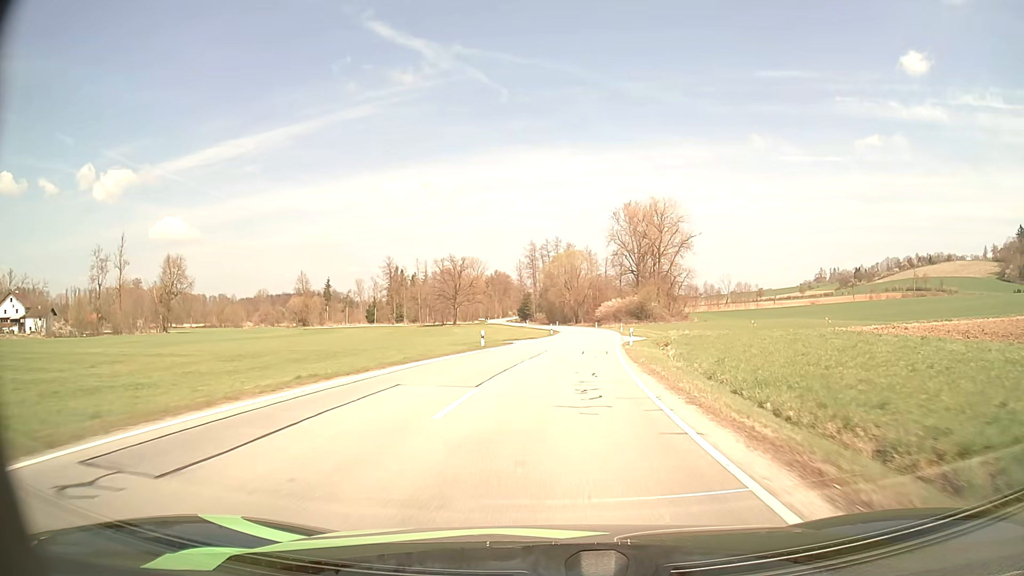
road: secondary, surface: asphalt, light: Day
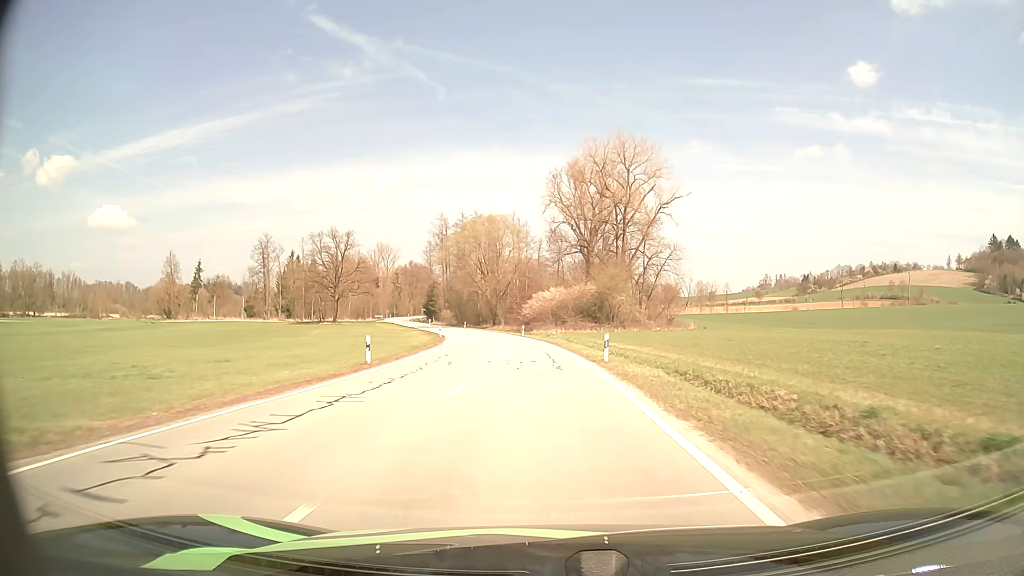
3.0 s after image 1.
(+4.1, +54.6) m; +6°
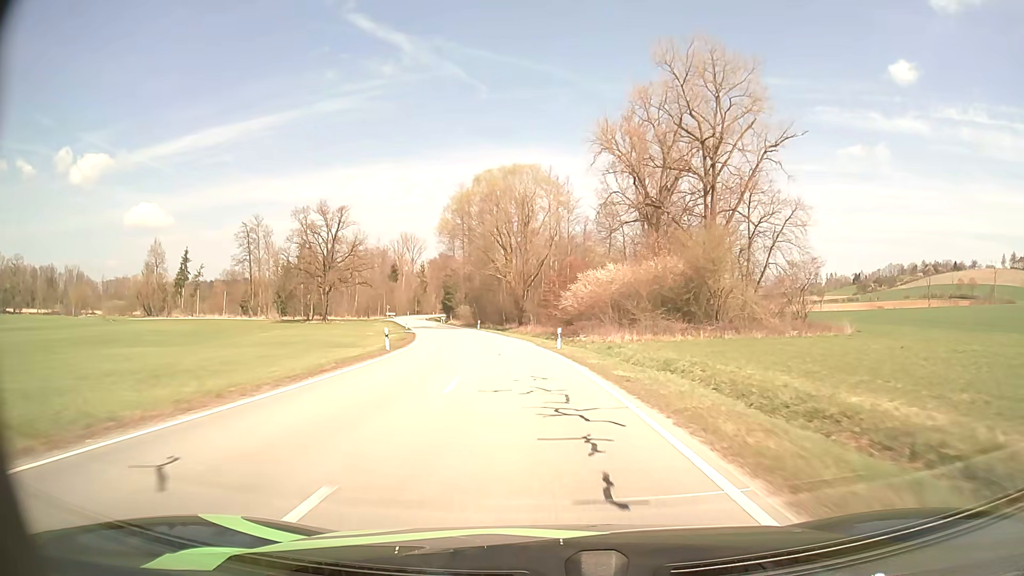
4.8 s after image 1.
(-0.7, +34.1) m; -3°
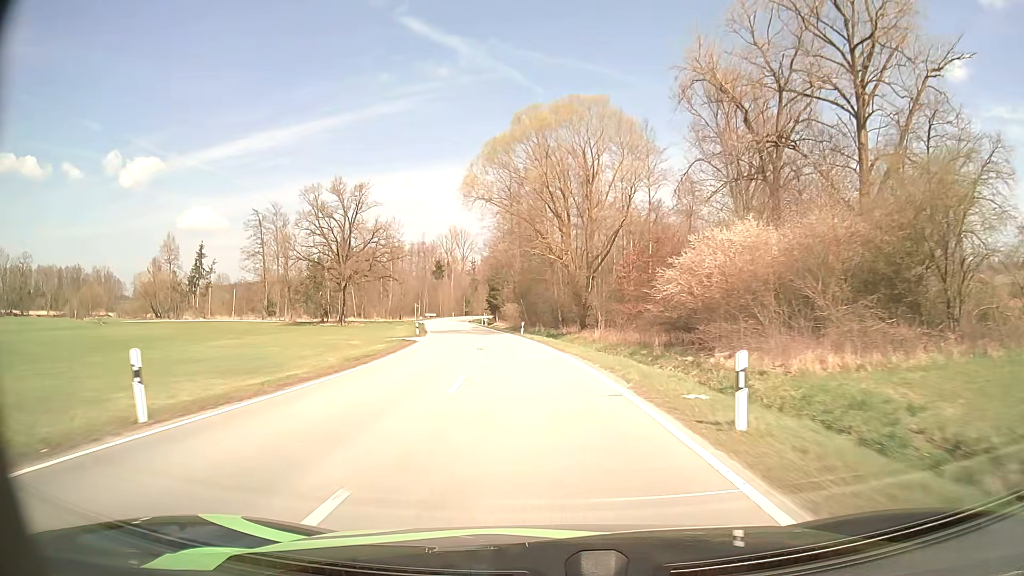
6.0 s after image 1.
(-1.0, +23.3) m; -5°
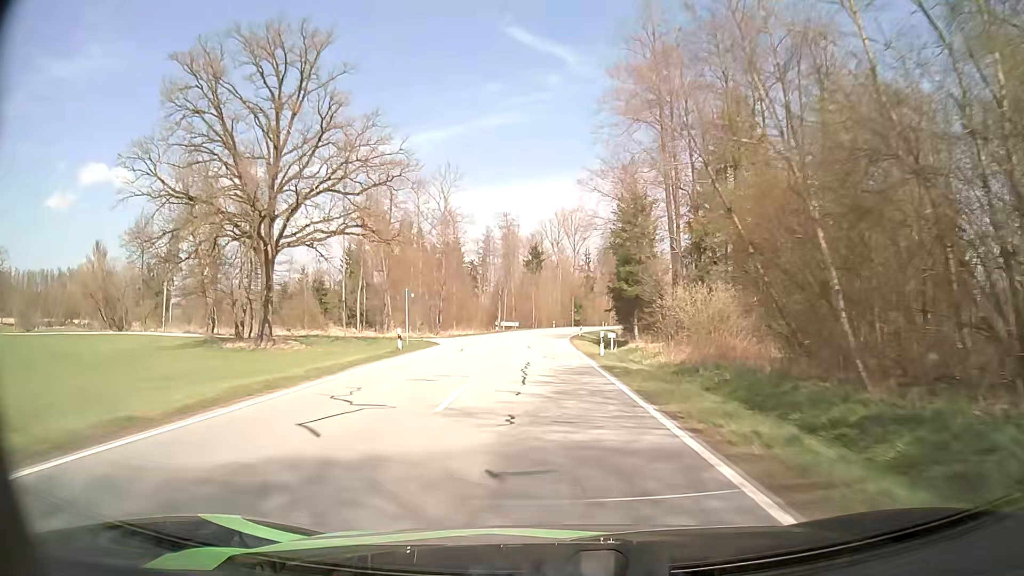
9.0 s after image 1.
(-5.9, +60.6) m; -10°
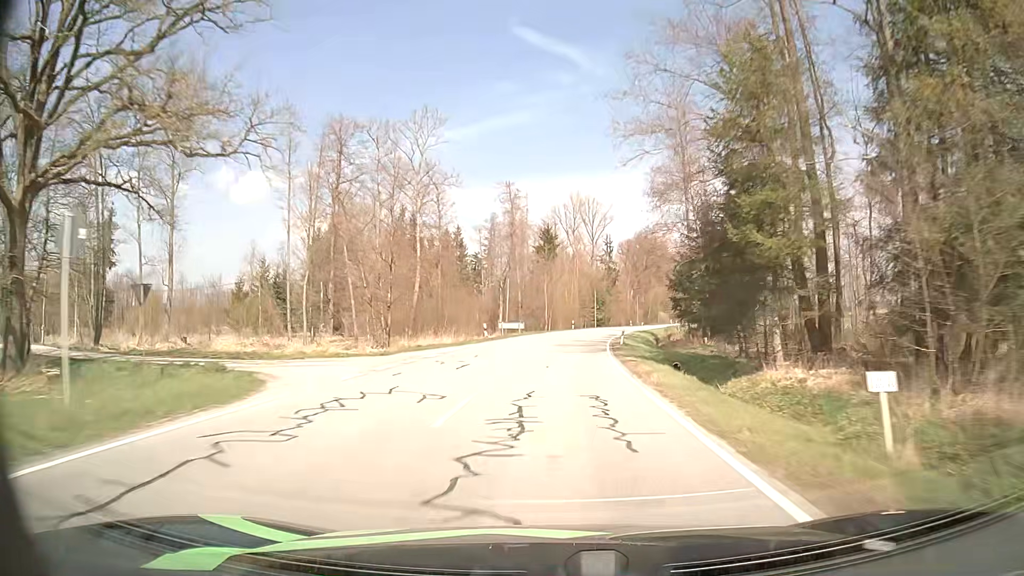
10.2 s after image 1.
(-0.4, +24.8) m; -1°
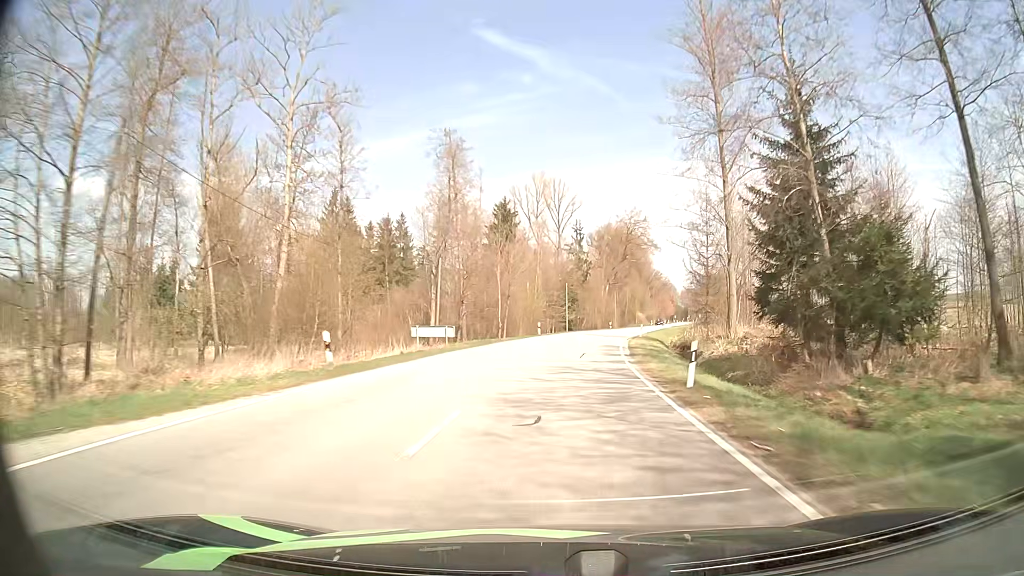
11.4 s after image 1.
(+0.4, +24.7) m; +3°
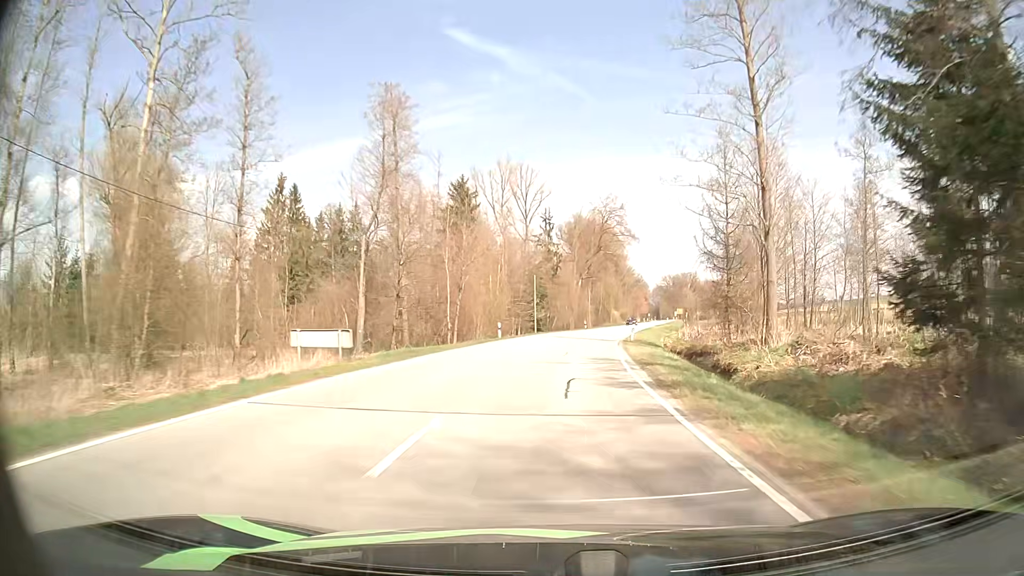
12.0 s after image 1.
(+0.3, +12.3) m; +3°
(0, +10) (+1, +20) (+2, +30) (+3, +40) (+4, +50) (+6, +60) (+8, +69) (+10, +79) (+12, +89) (+14, +99) m
